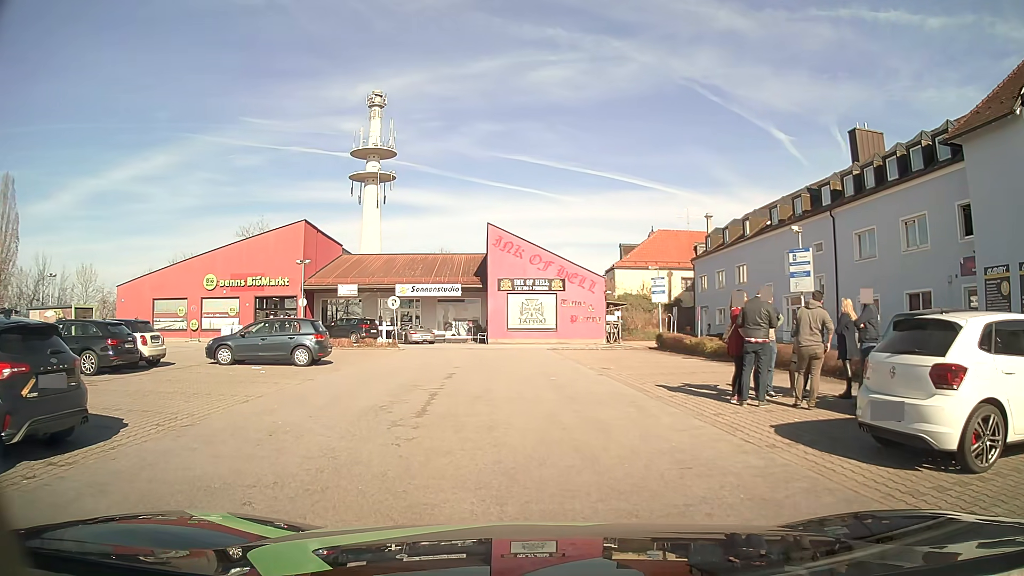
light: Day
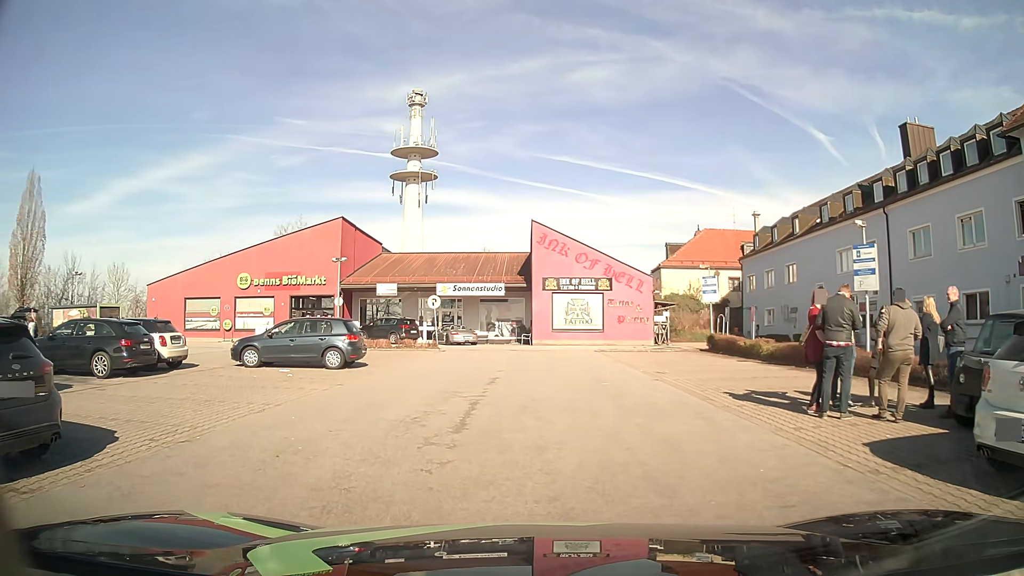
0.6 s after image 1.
(-0.1, +1.4) m; -4°
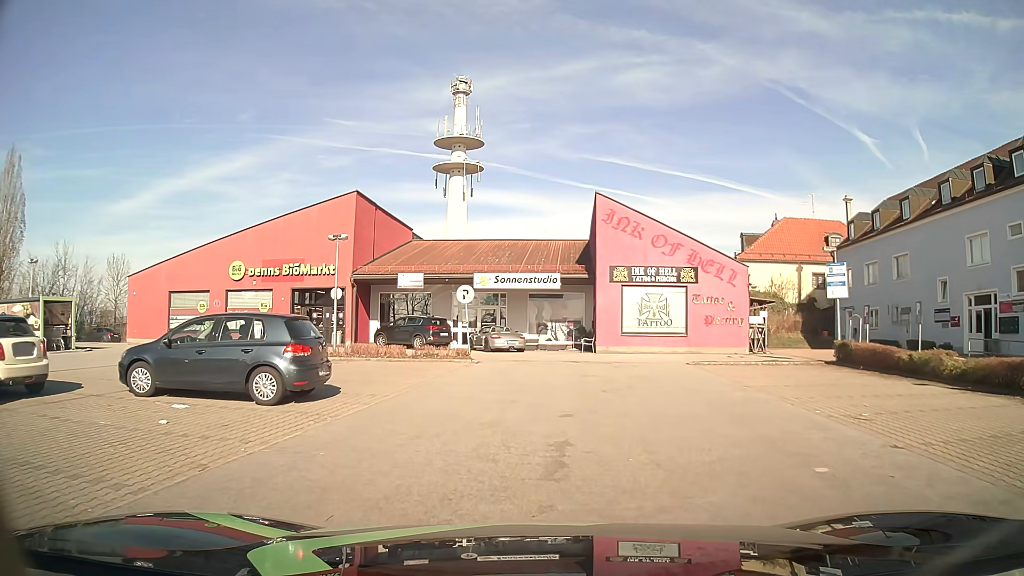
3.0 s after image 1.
(-0.6, +8.9) m; -3°
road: service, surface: asphalt
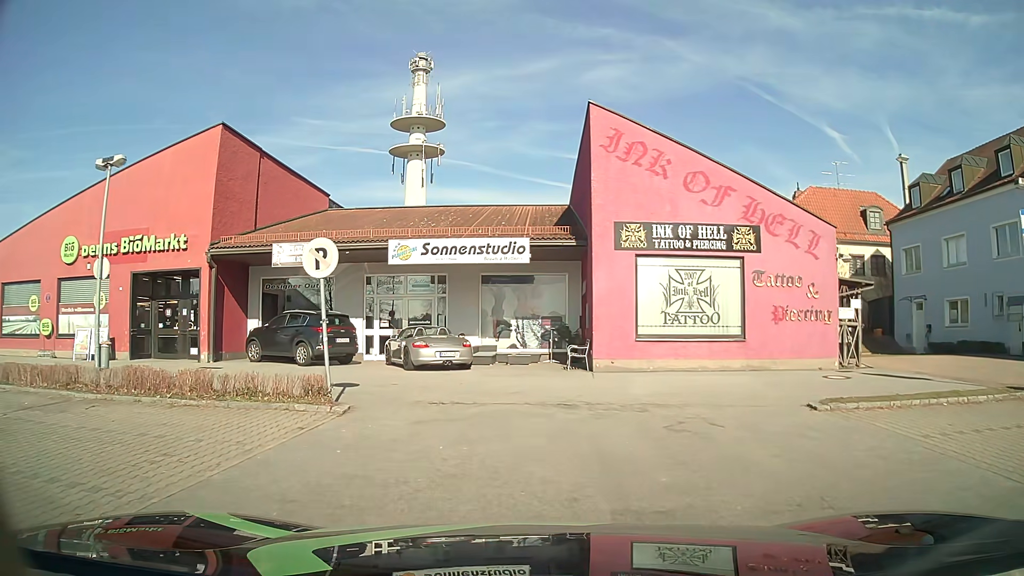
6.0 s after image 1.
(+0.2, +12.5) m; +2°
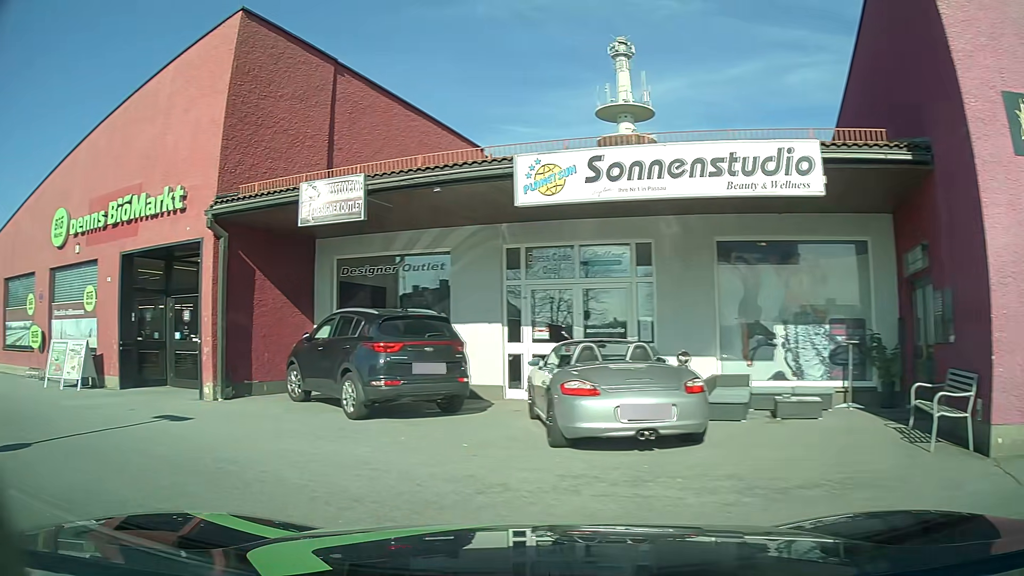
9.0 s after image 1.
(-0.5, +10.8) m; -19°
